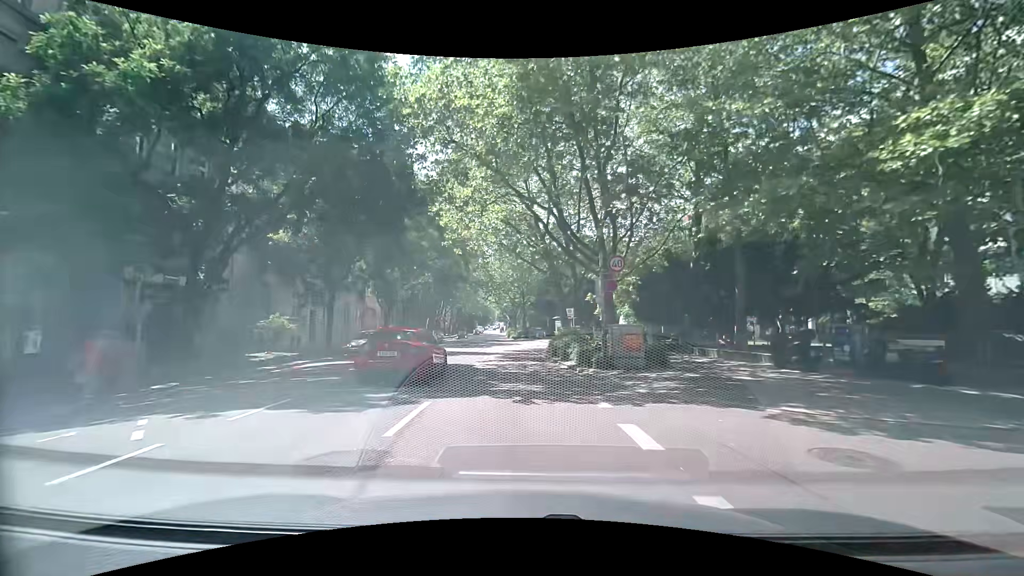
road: secondary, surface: asphalt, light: Day
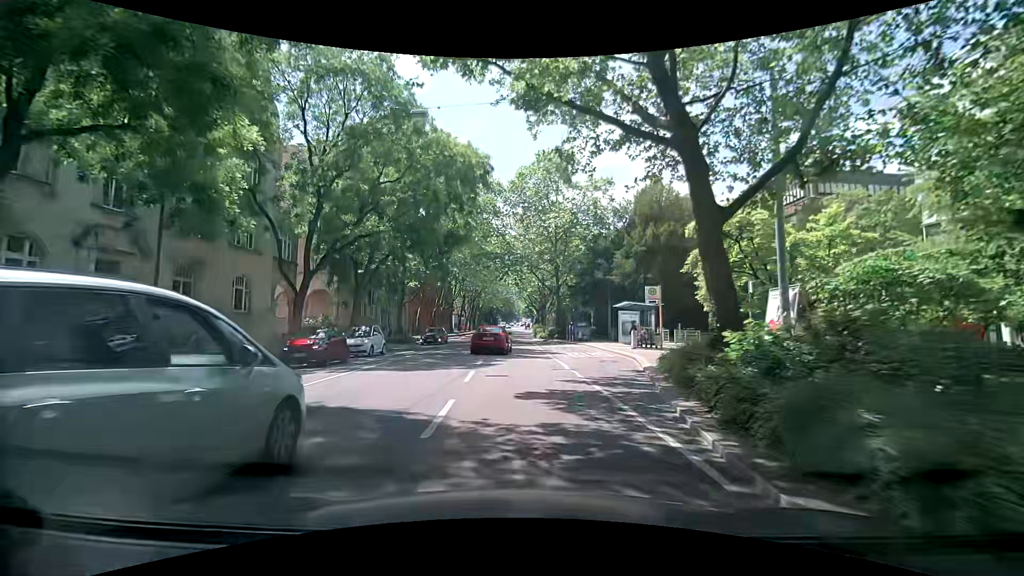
(-0.1, +24.7) m; -3°
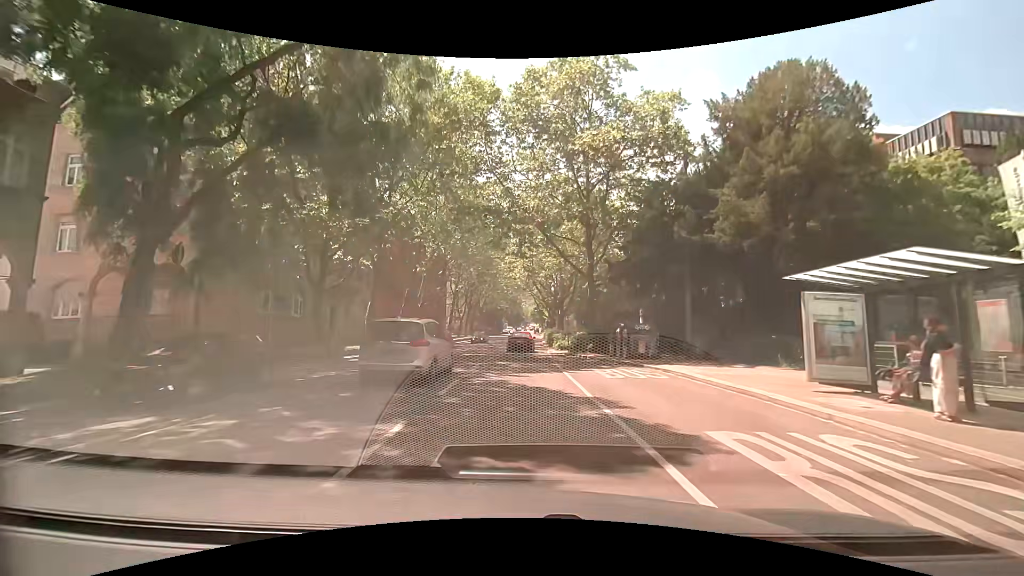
(+0.3, +20.2) m; +1°
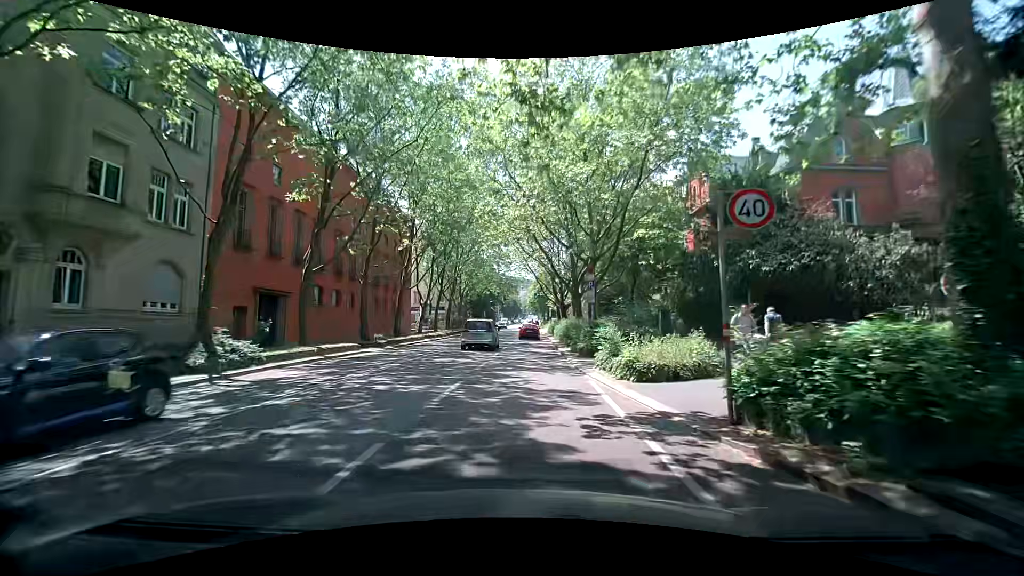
(-0.2, +26.3) m; -2°
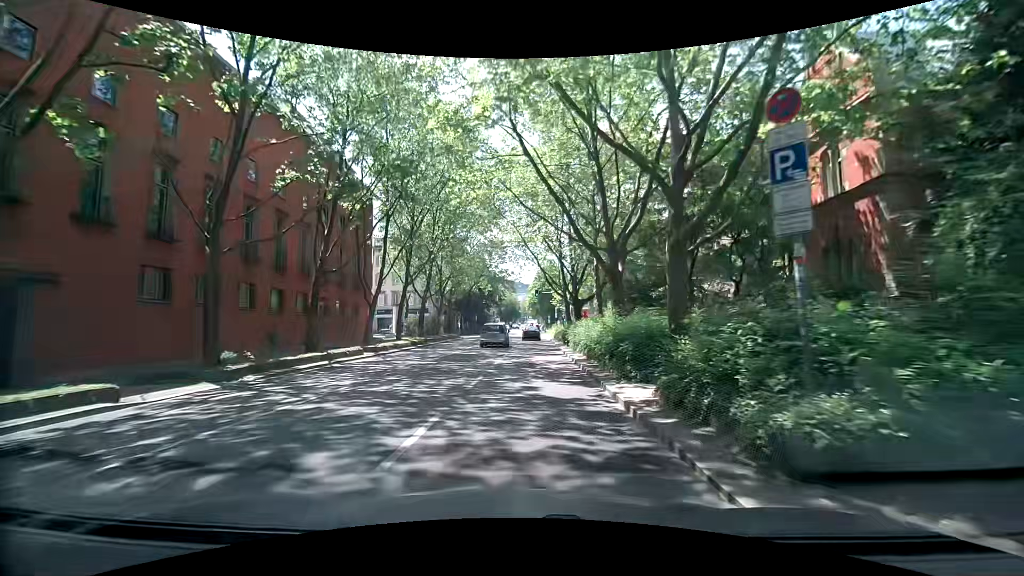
(+0.5, +16.3) m; 0°
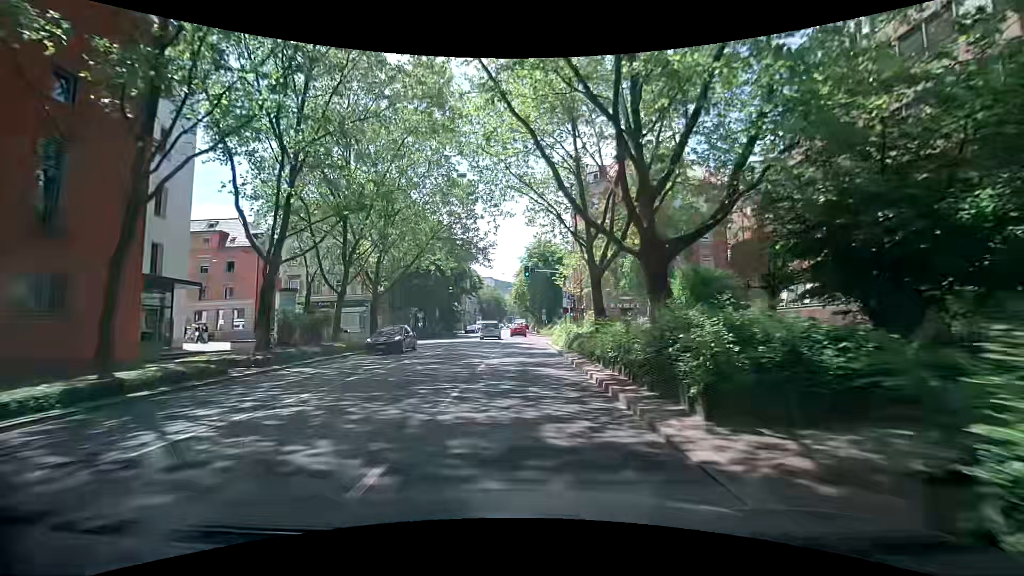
(+0.7, +27.6) m; +3°
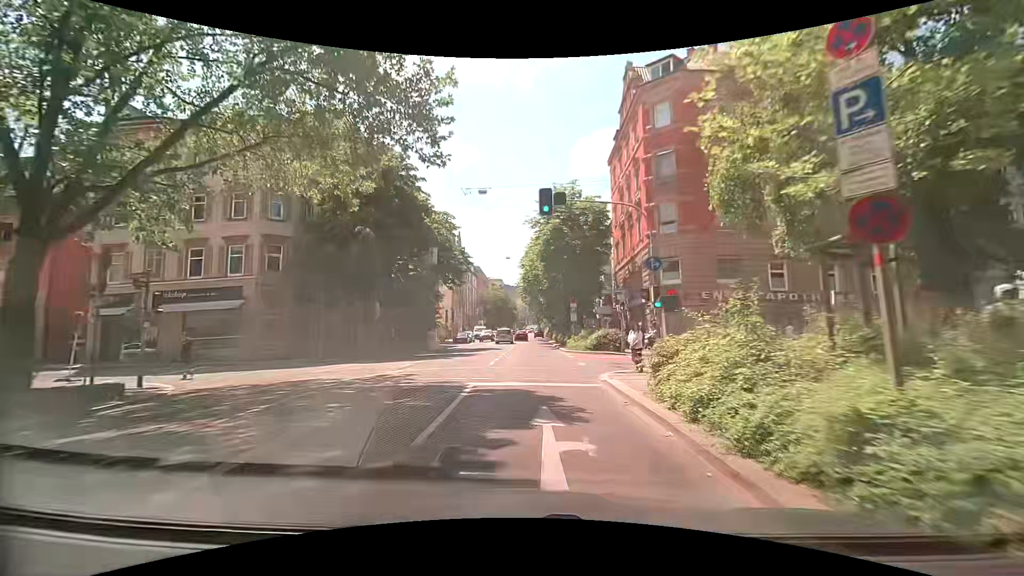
(-0.4, +26.8) m; -2°
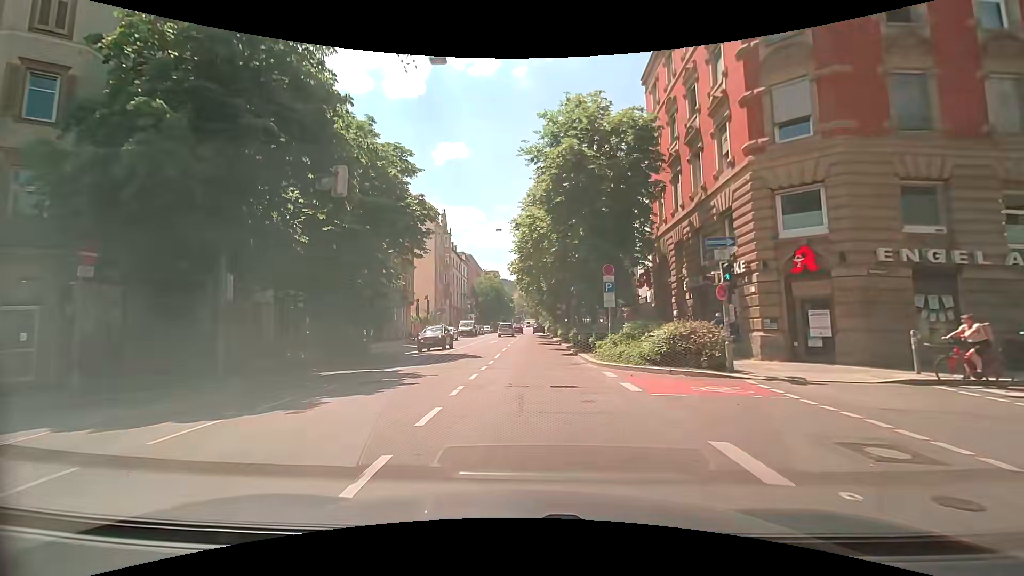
(-0.3, +15.6) m; -1°
(0, +10) (0, +20) (+1, +30) (+1, +40) (+1, +50) (+1, +60) (0, +70) (0, +80) (+1, +90) (+2, +100) m
